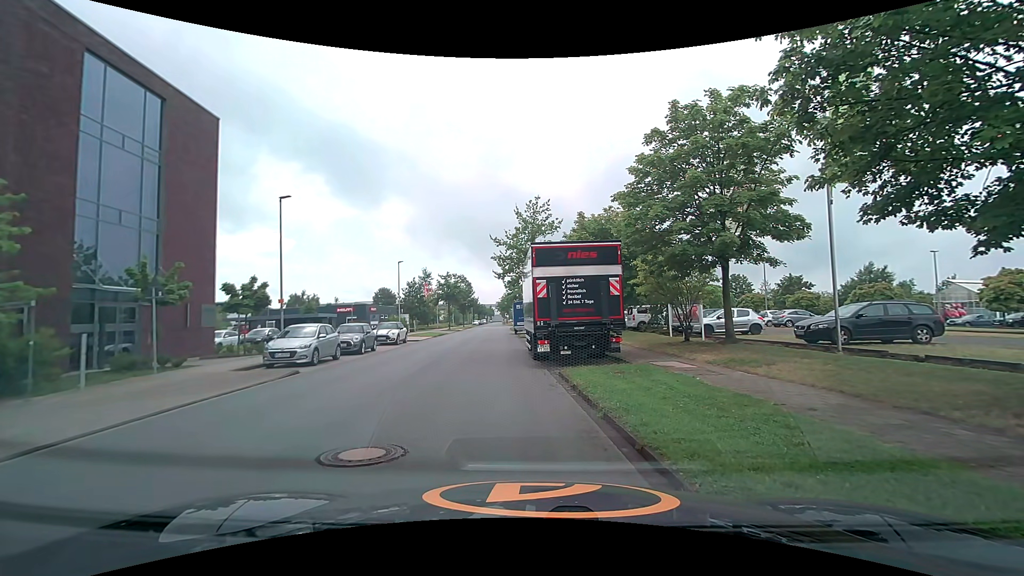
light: Day
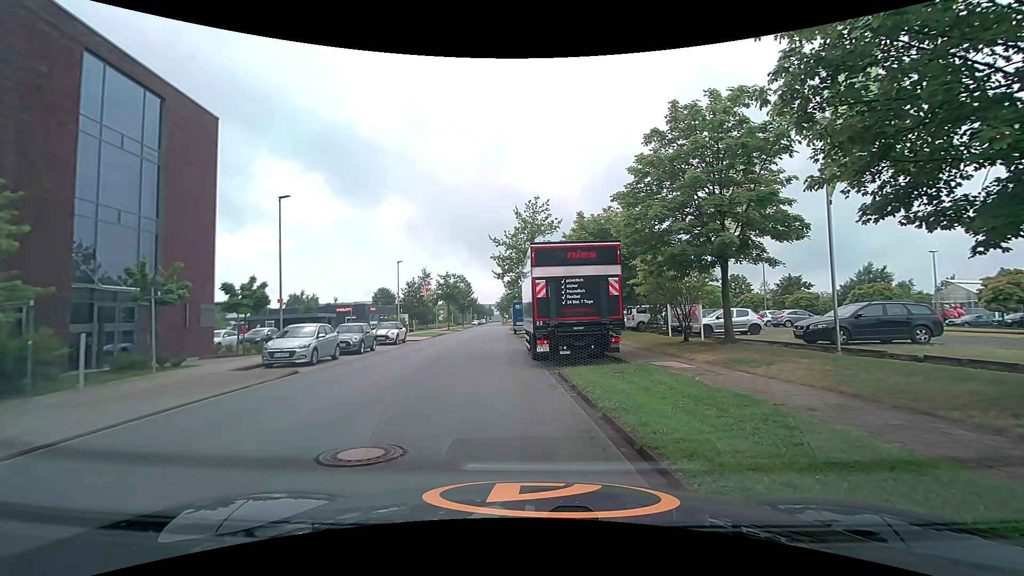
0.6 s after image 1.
(0.0, 0.0) m; 0°
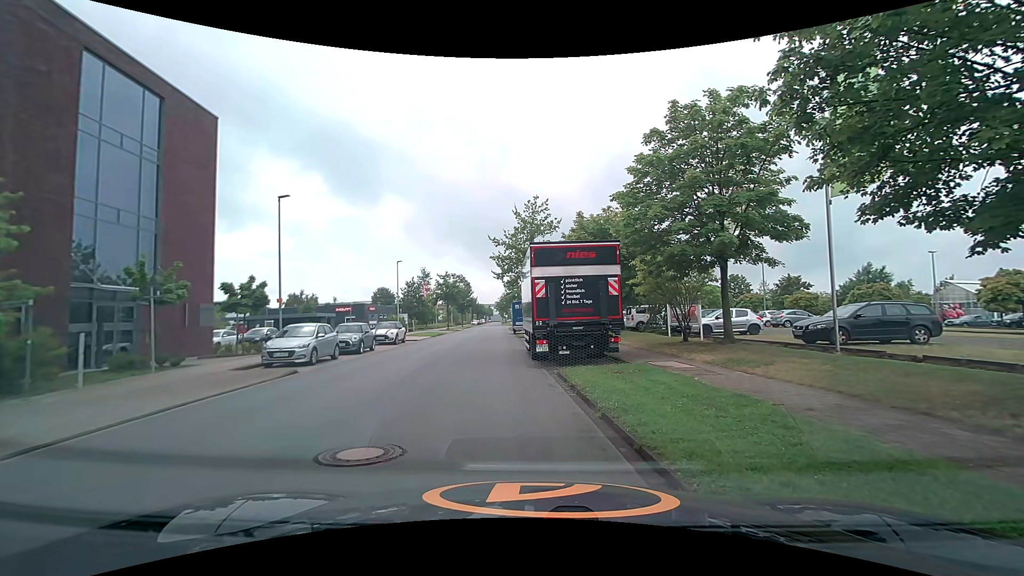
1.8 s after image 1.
(0.0, 0.0) m; 0°
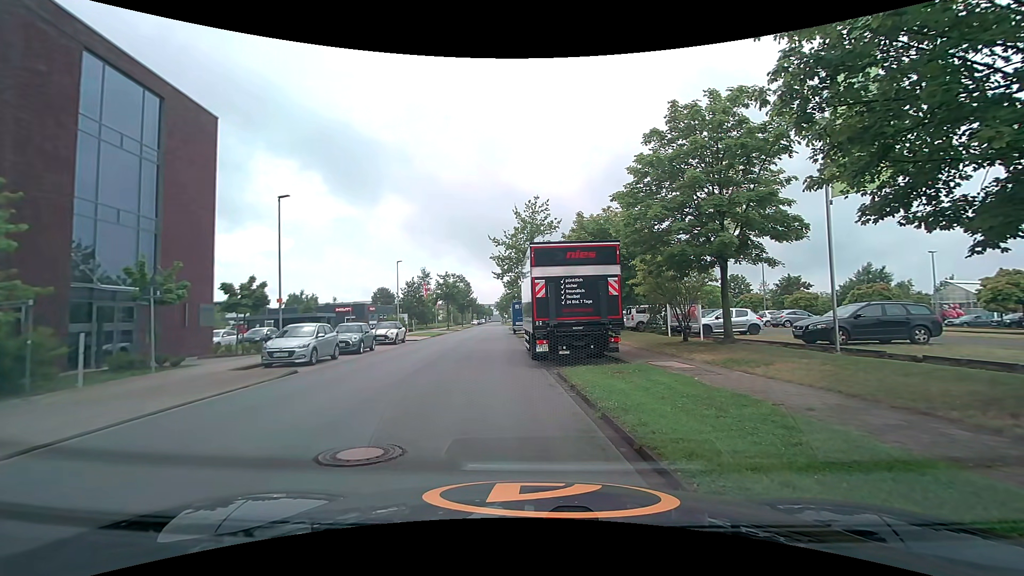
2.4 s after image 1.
(0.0, 0.0) m; 0°
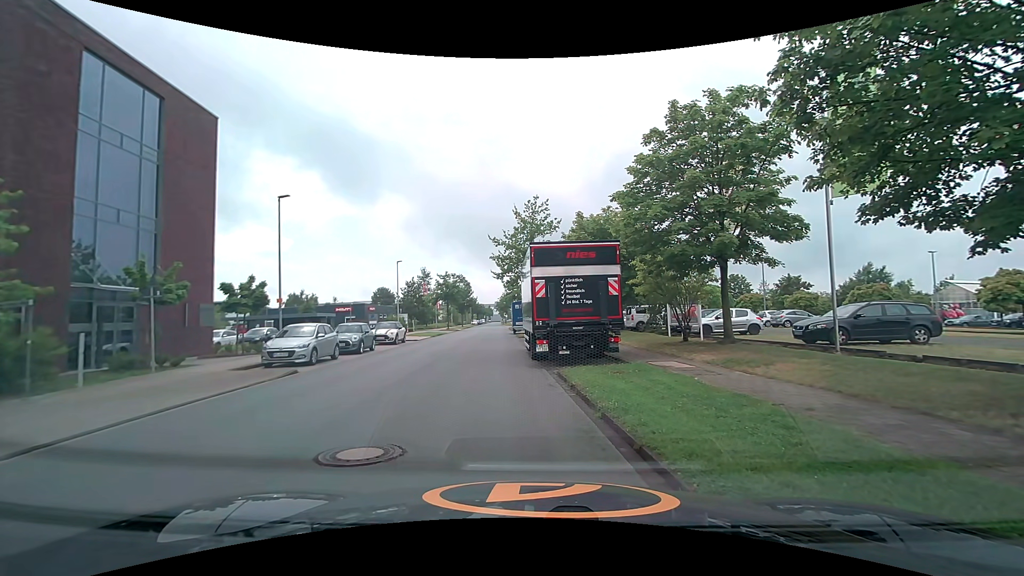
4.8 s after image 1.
(0.0, 0.0) m; 0°
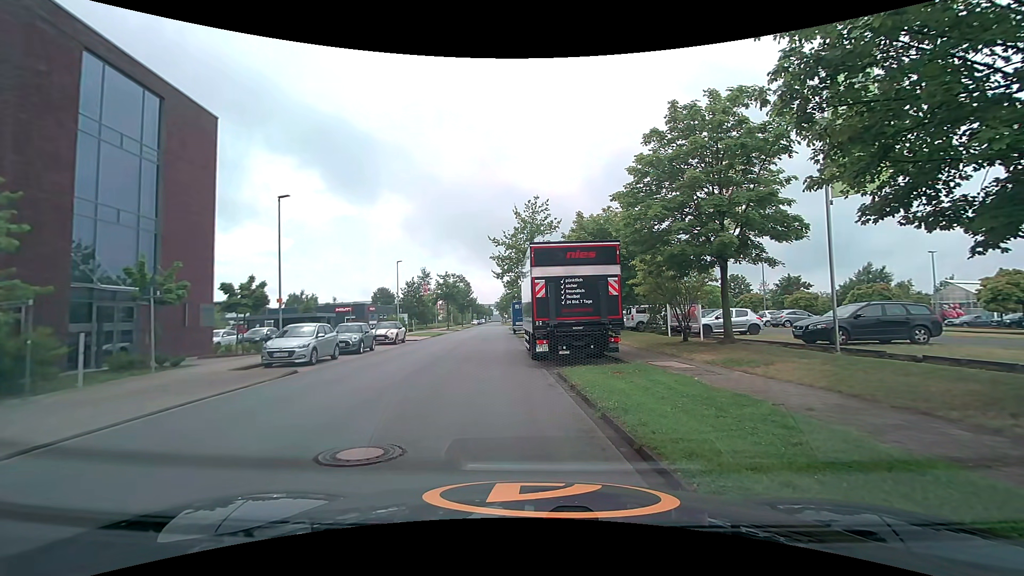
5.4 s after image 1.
(0.0, 0.0) m; 0°
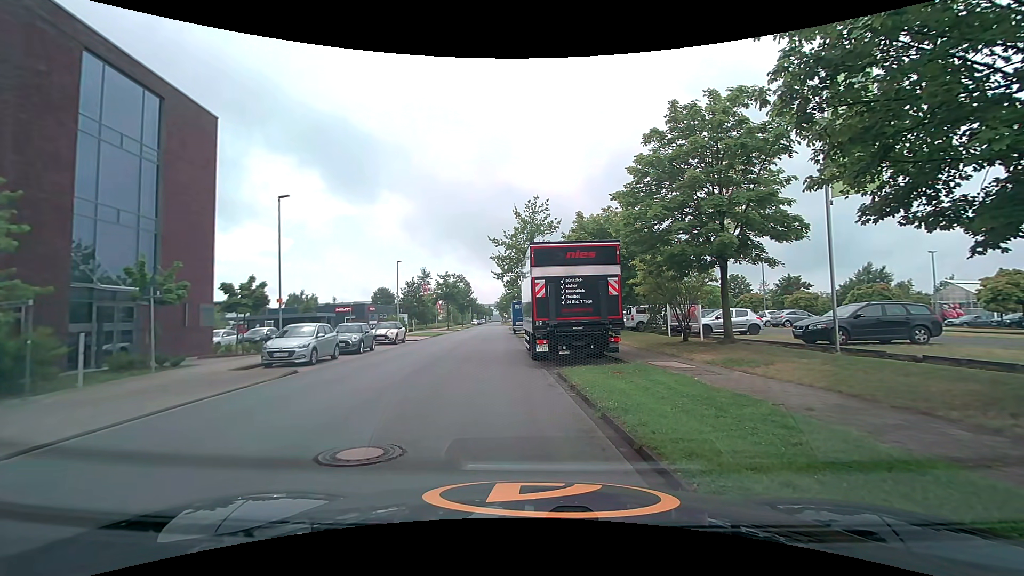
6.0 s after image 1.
(0.0, 0.0) m; 0°
